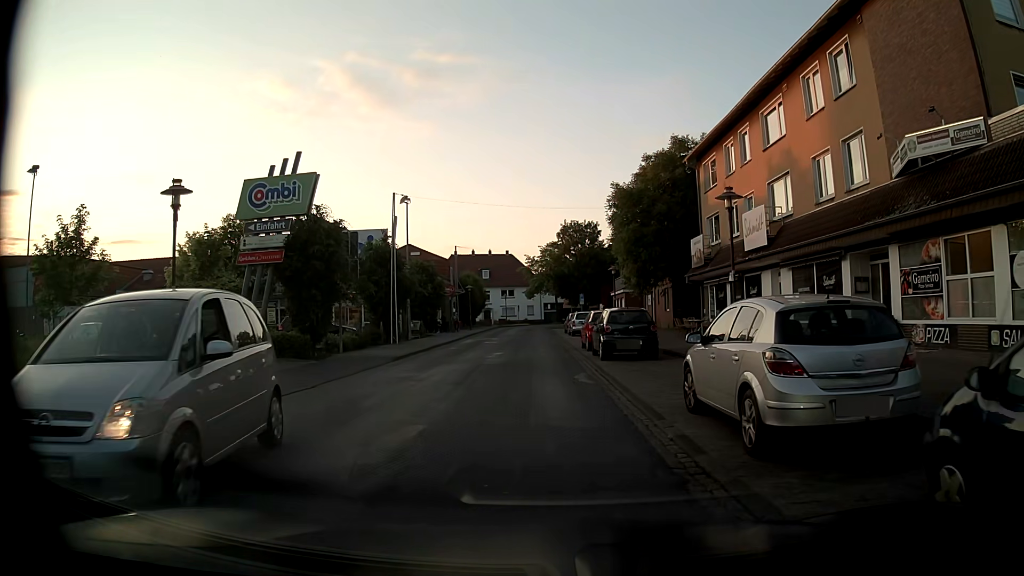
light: Day
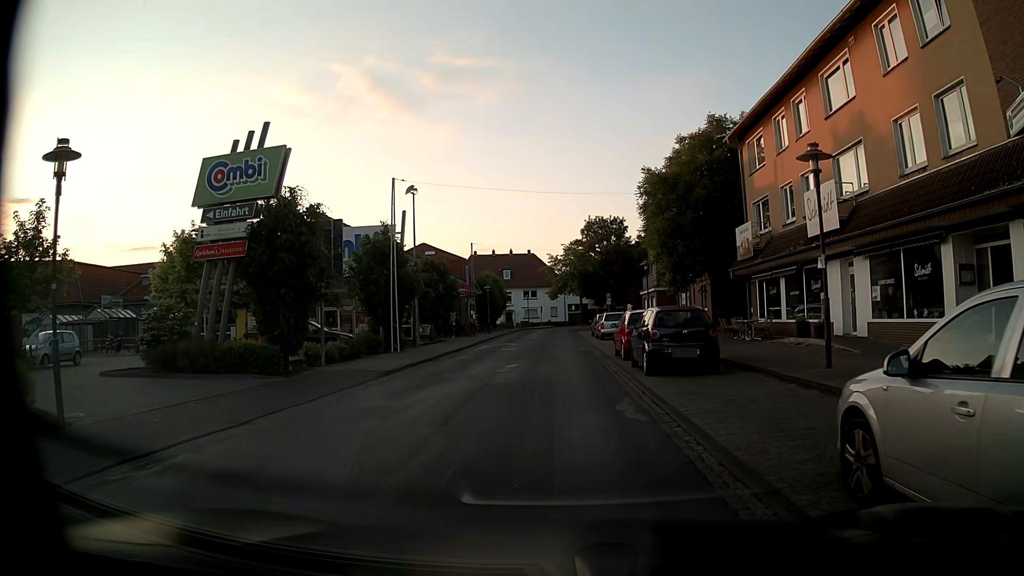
(0.0, +4.4) m; -2°
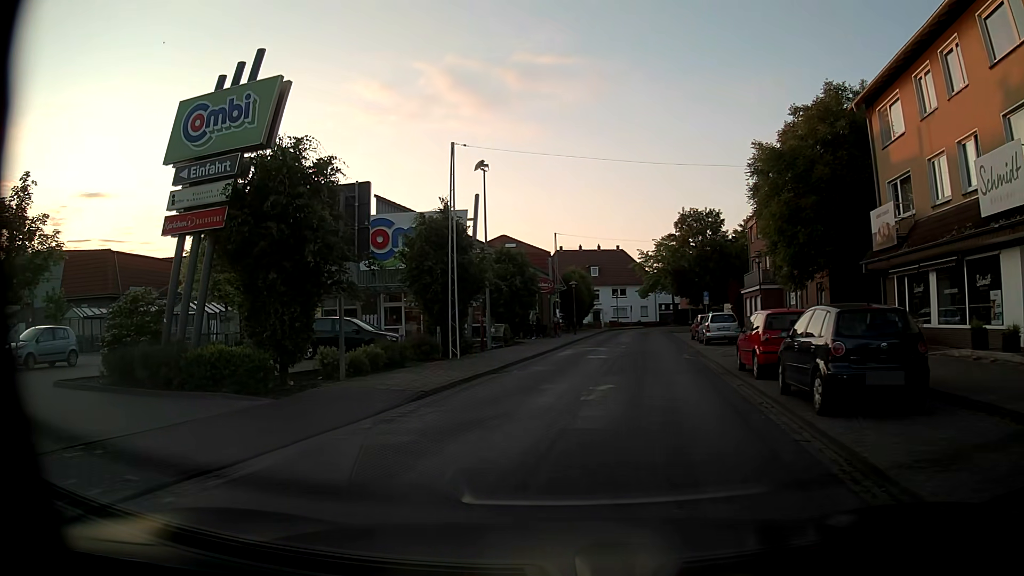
(-0.2, +5.6) m; -9°
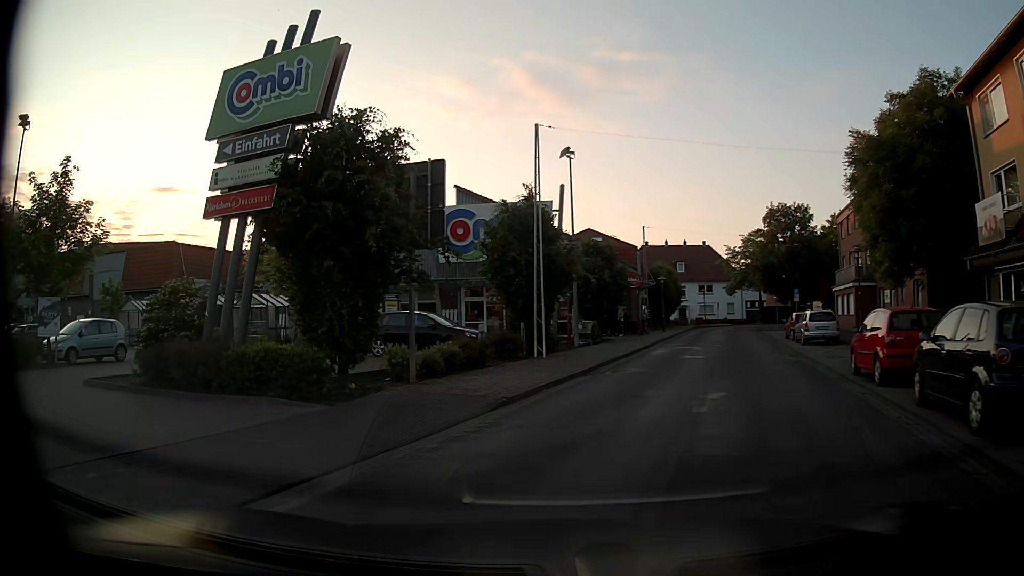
(0.0, +1.8) m; -7°
